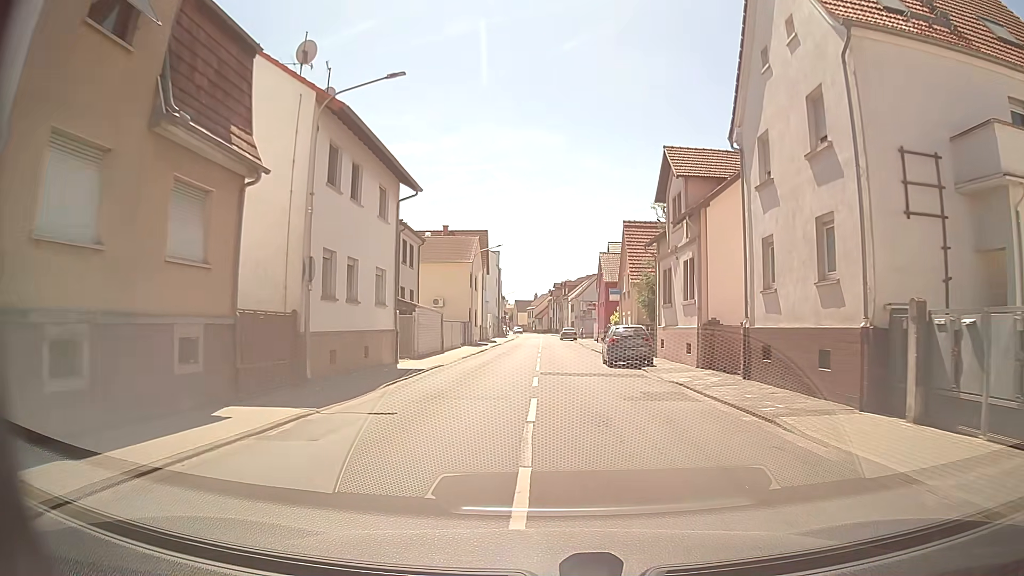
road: tertiary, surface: asphalt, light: Day
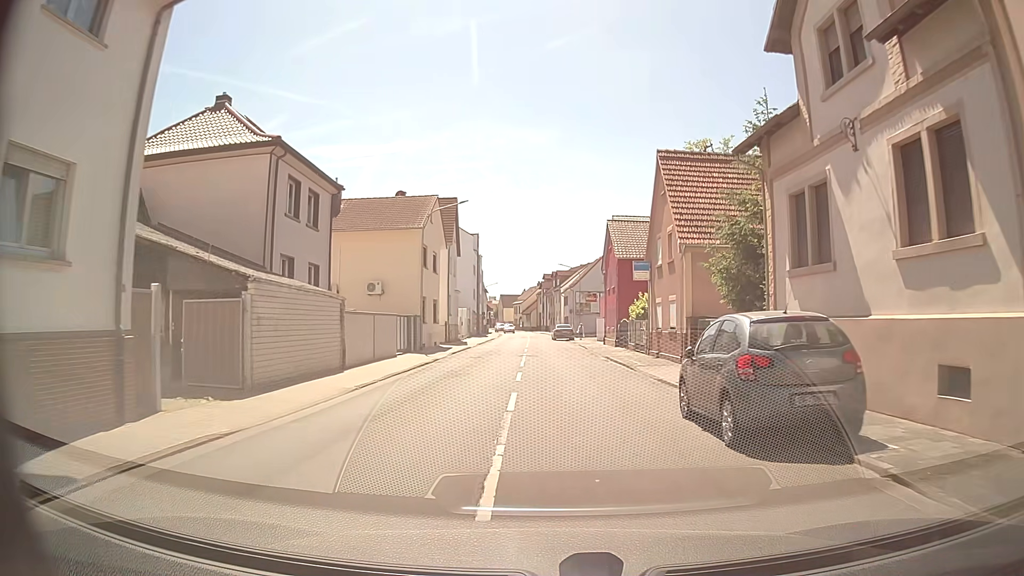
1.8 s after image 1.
(+0.1, +17.4) m; 0°
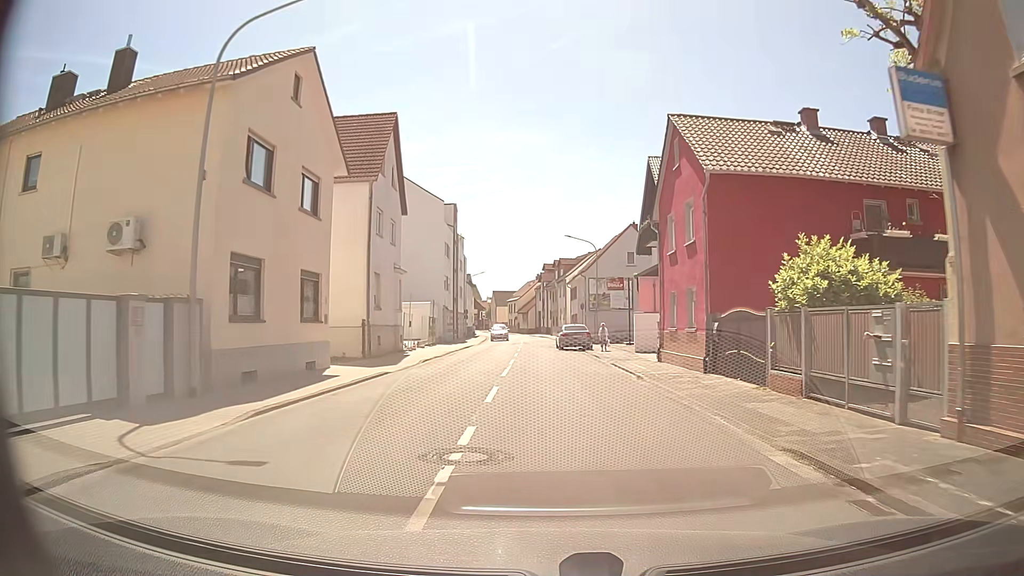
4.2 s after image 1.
(+0.3, +23.2) m; 0°
(0, +10) (0, +20) (0, +30) (-1, +40) (-1, +50) (0, +60) (-1, +70) (-2, +80) (-3, +90) (-4, +100) m
